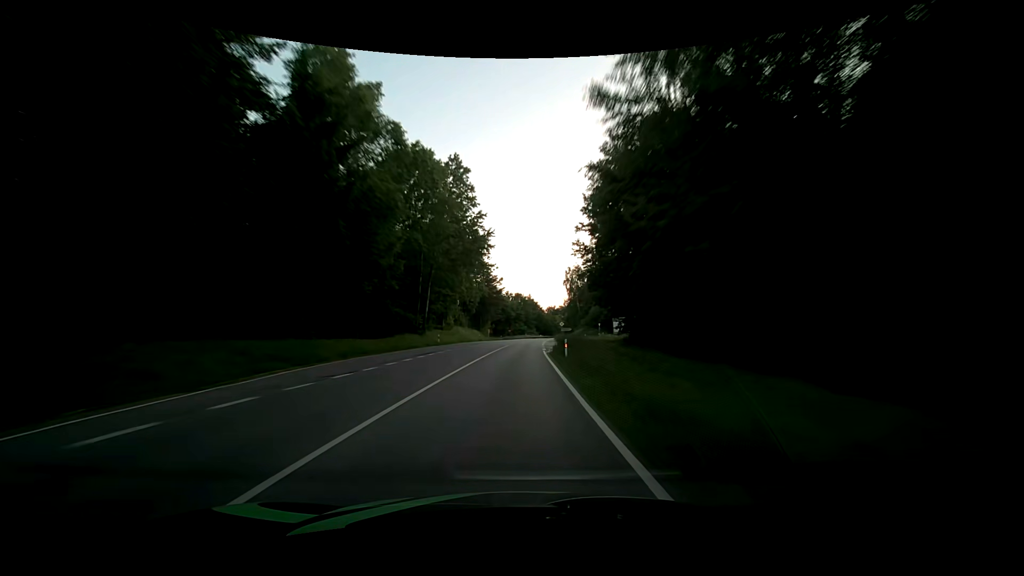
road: secondary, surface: asphalt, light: Day
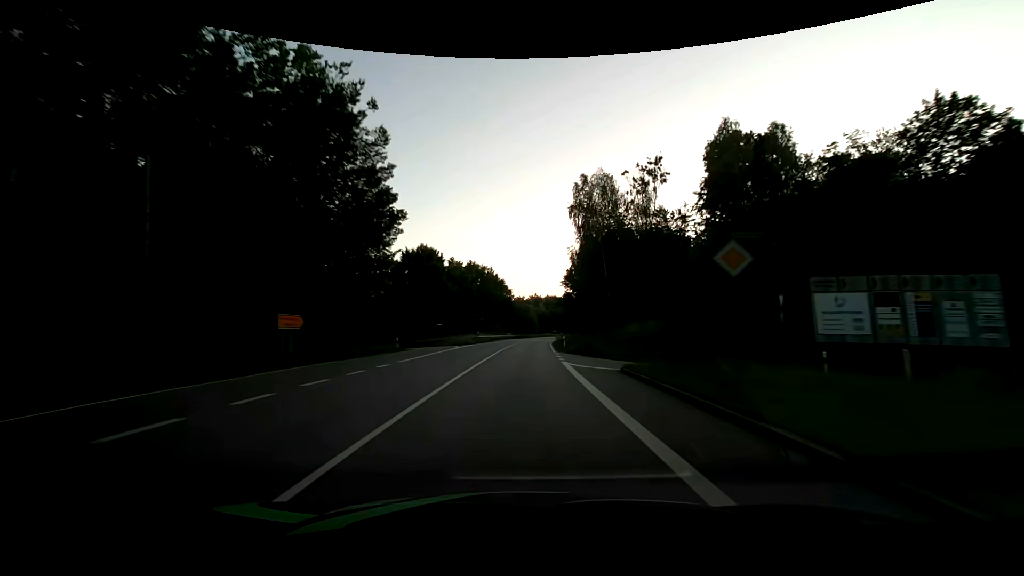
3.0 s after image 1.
(+2.7, +77.7) m; +4°
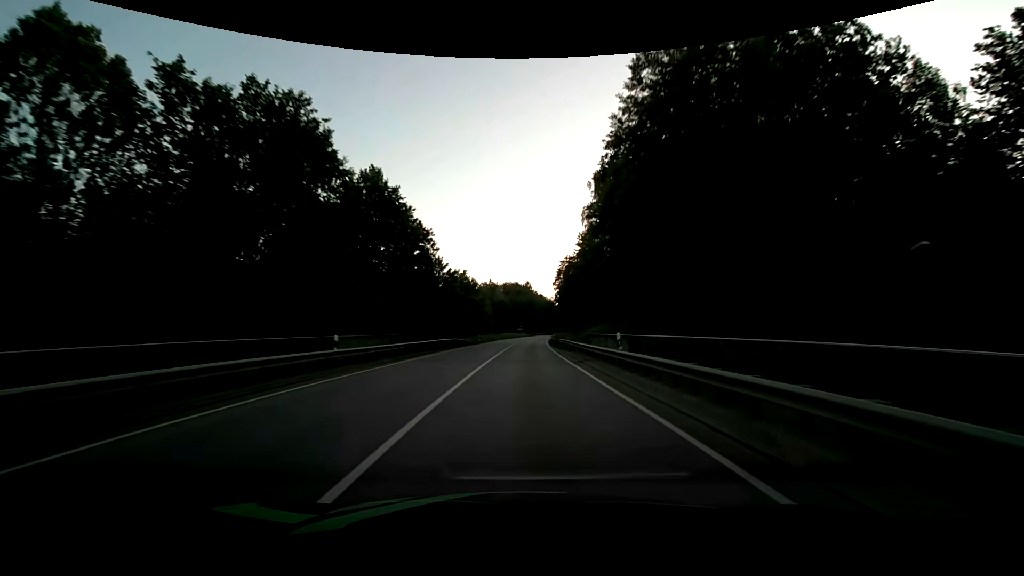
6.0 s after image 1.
(+3.2, +78.6) m; +5°
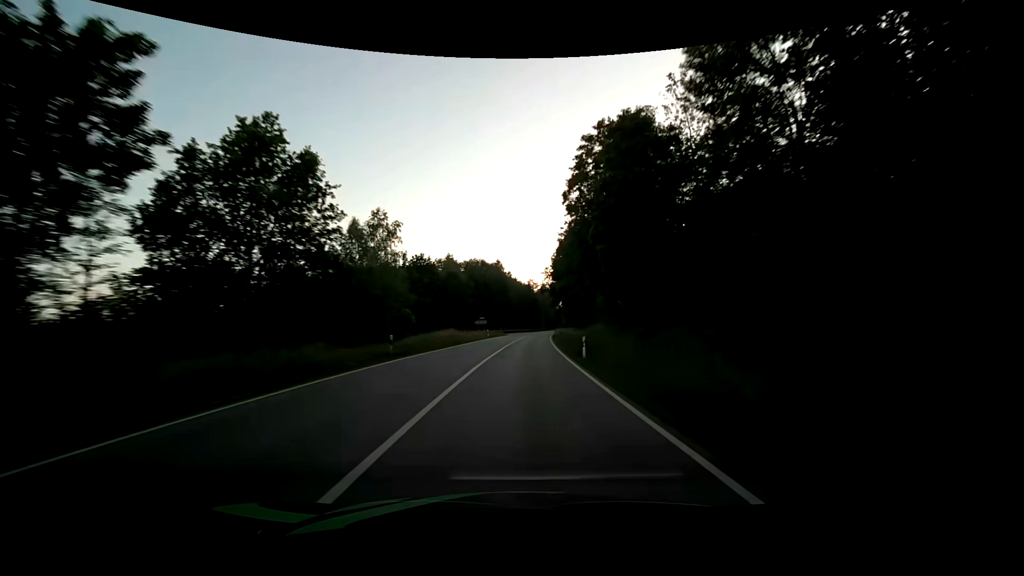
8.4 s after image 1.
(+1.8, +63.3) m; +3°
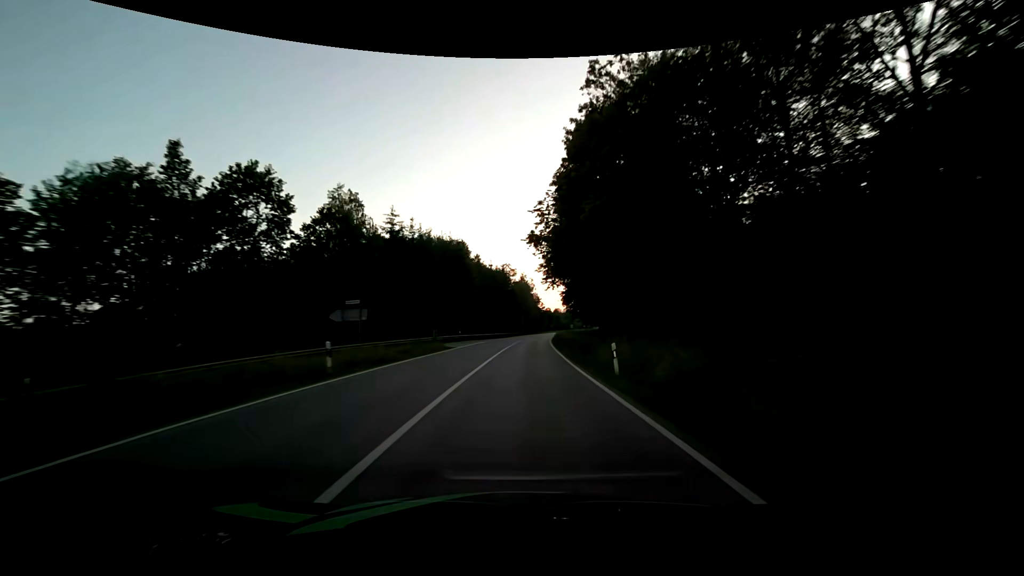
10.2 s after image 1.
(+1.5, +47.5) m; +4°
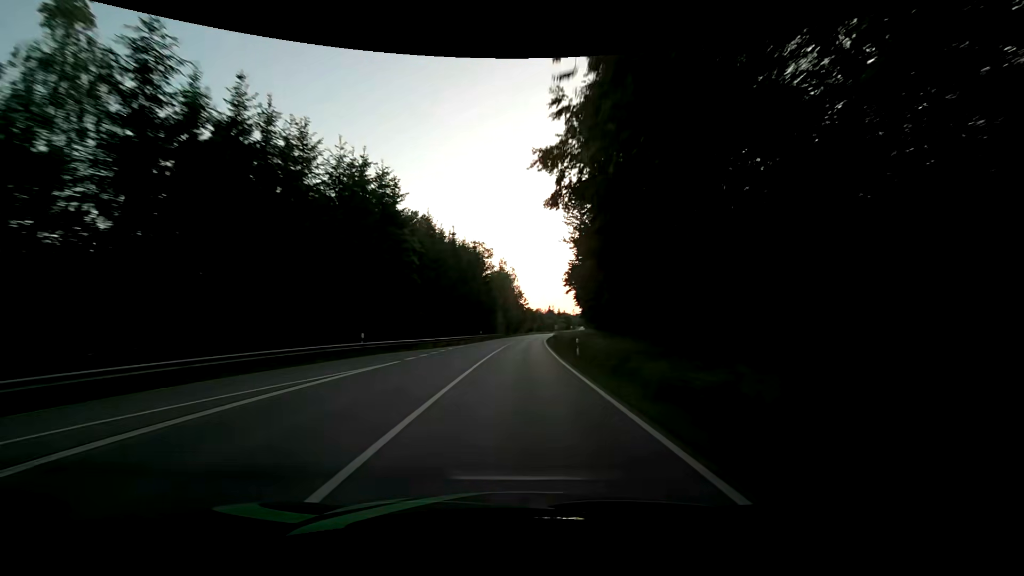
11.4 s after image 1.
(+0.4, +31.7) m; +2°
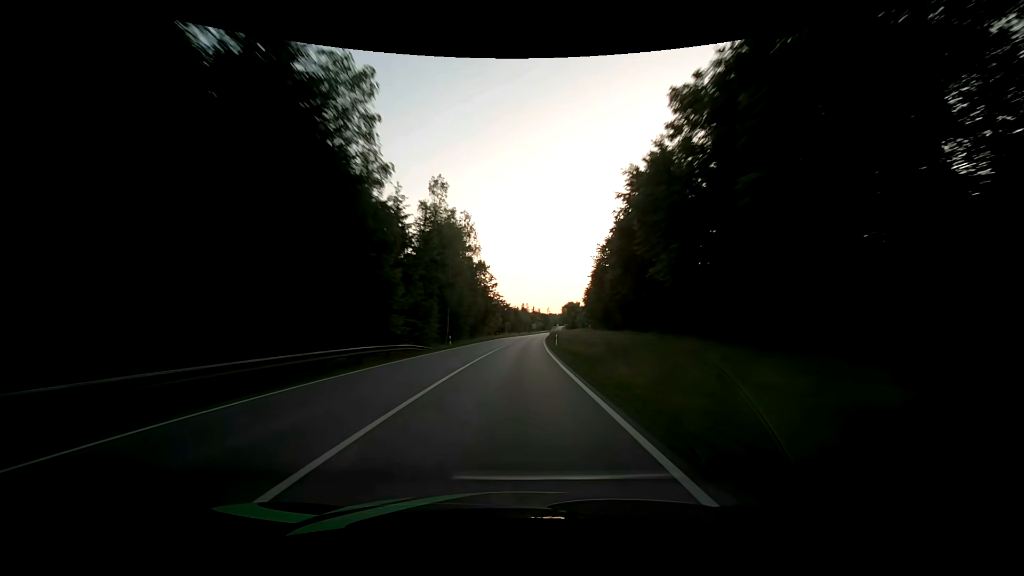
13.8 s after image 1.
(+2.3, +63.3) m; +4°
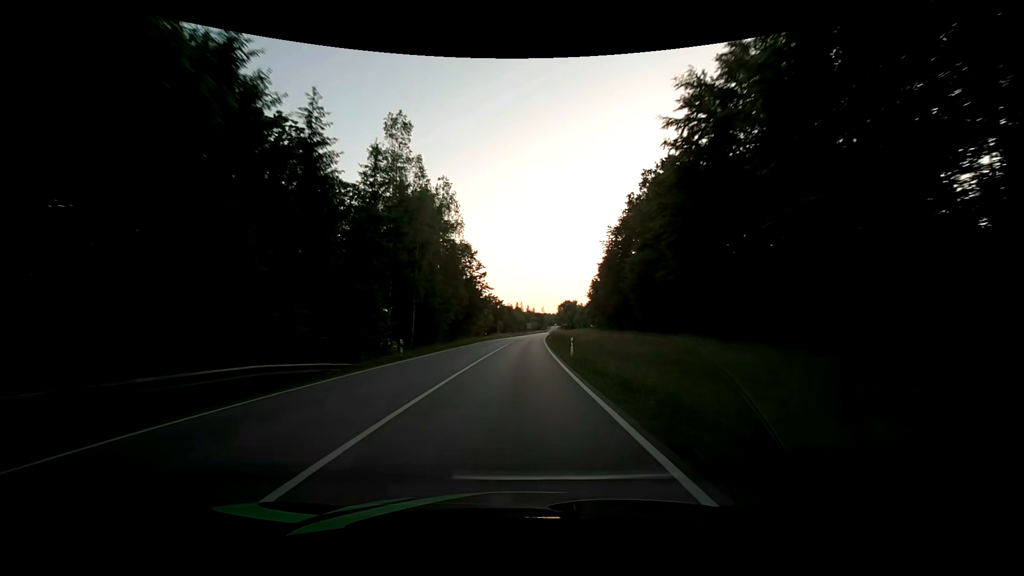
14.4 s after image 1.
(+0.1, +15.8) m; 0°
(0, +10) (0, +20) (0, +30) (+1, +40) (+1, +50) (+2, +60) (+2, +70) (+3, +80) (+3, +90) (+4, +100) m
